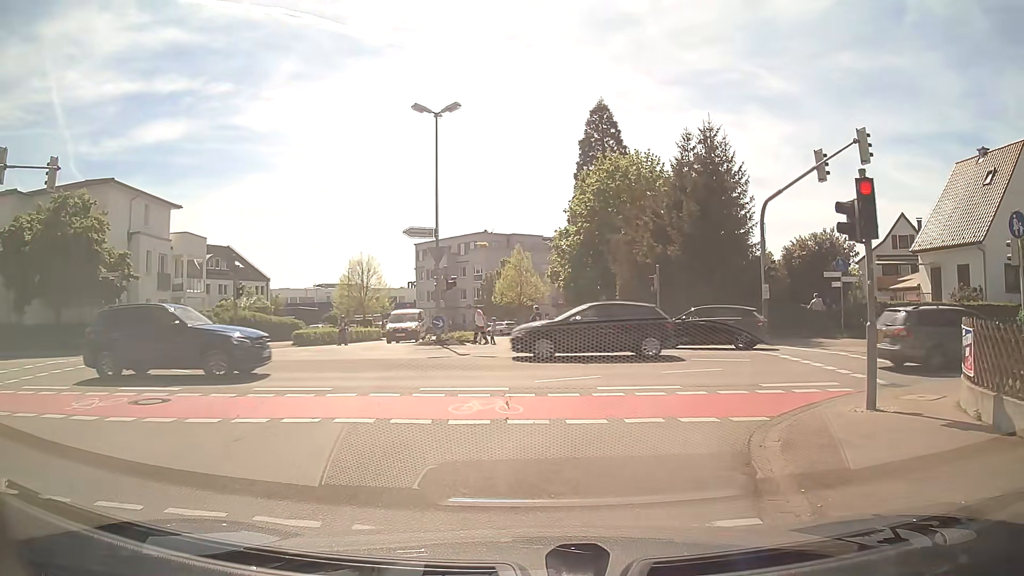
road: residential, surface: asphalt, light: Day
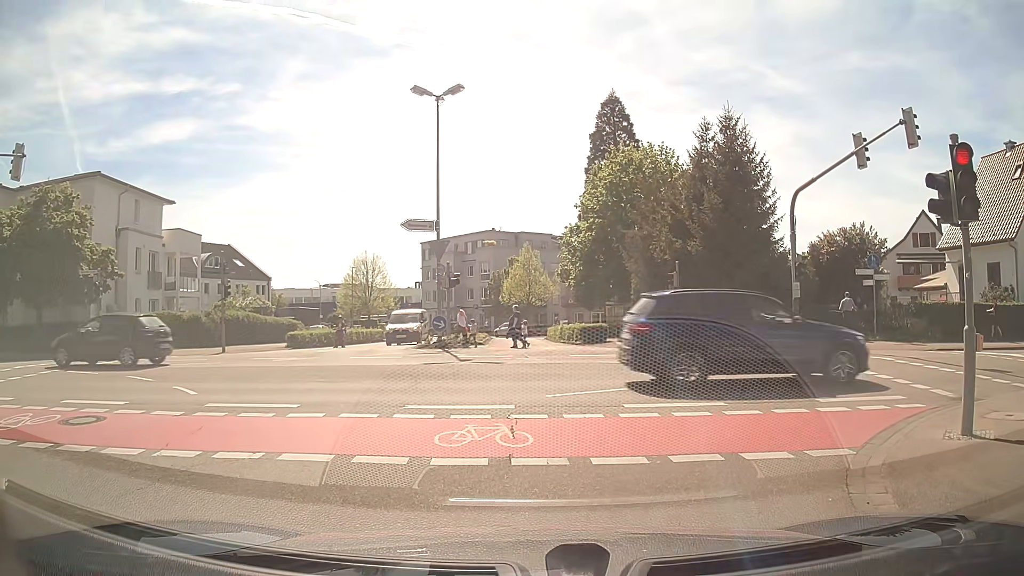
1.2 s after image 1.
(0.0, +2.0) m; +2°
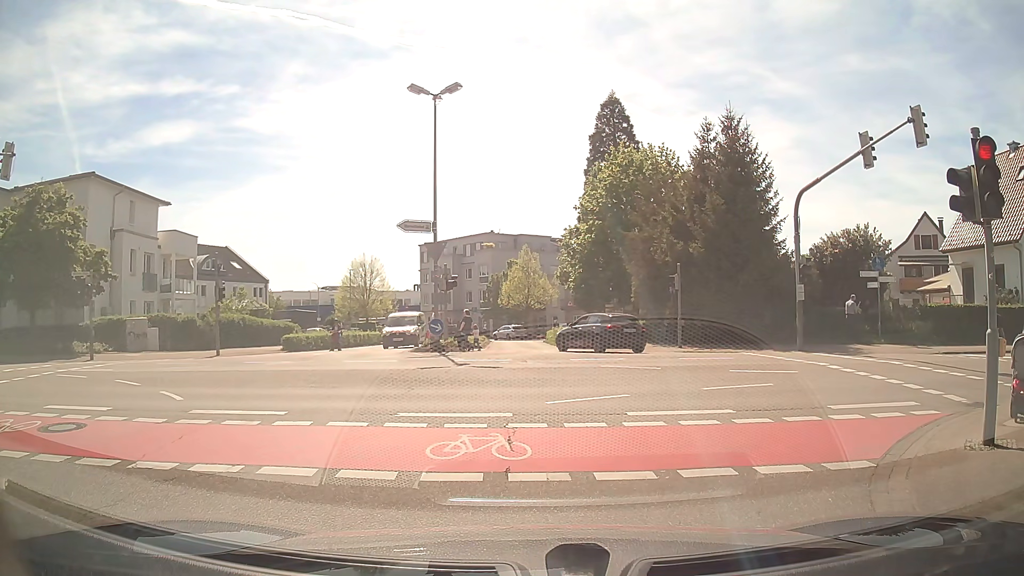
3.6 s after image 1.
(0.0, +0.5) m; 0°
